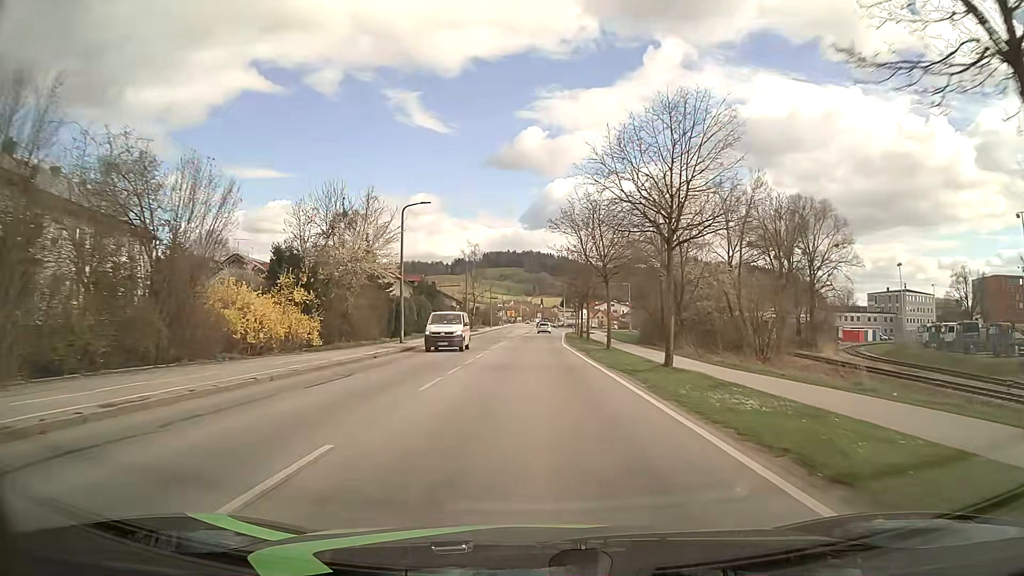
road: secondary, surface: asphalt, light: Day
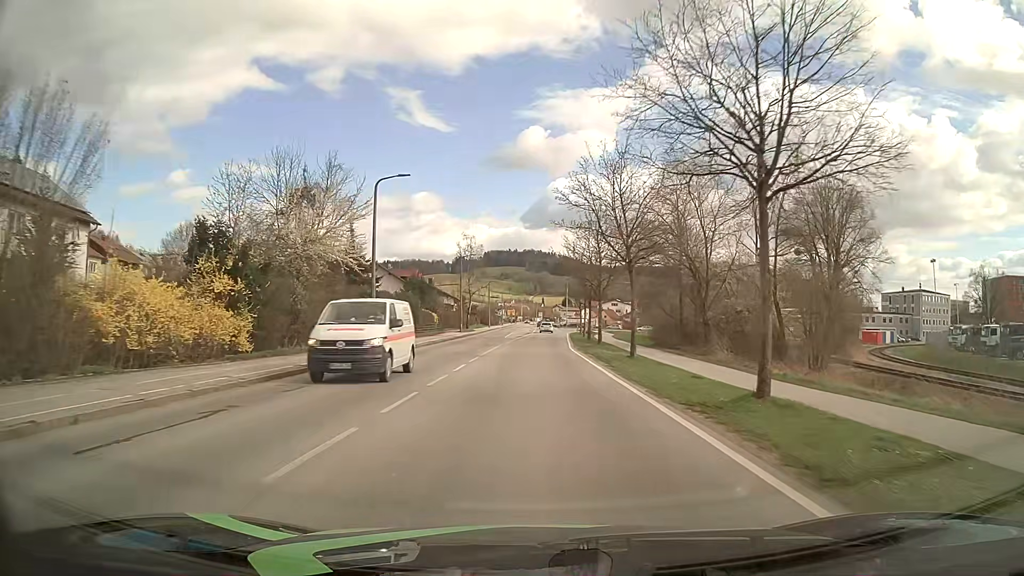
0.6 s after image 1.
(0.0, +8.0) m; 0°
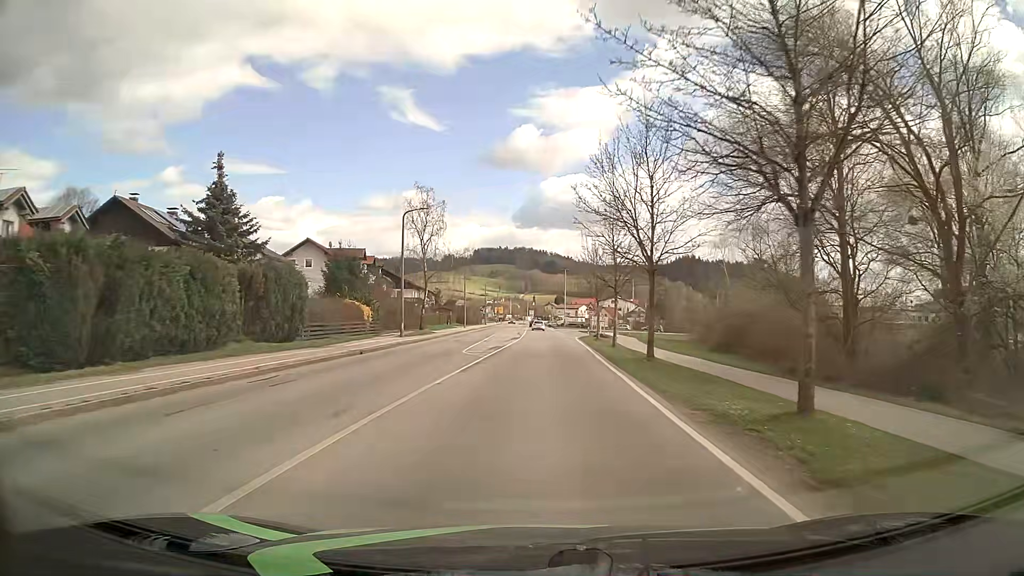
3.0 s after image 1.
(+0.1, +31.9) m; +1°
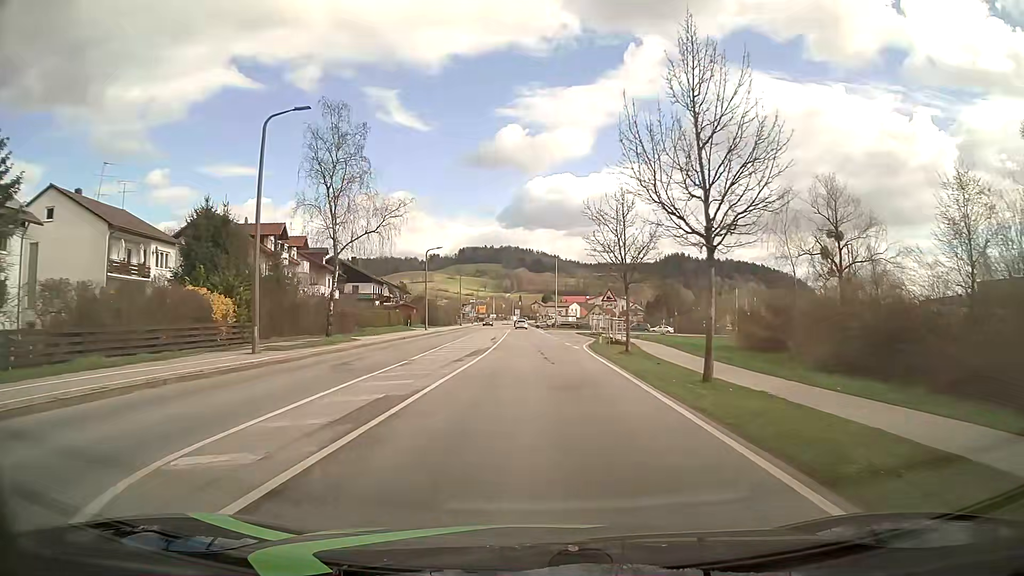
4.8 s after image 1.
(+0.3, +23.8) m; +1°
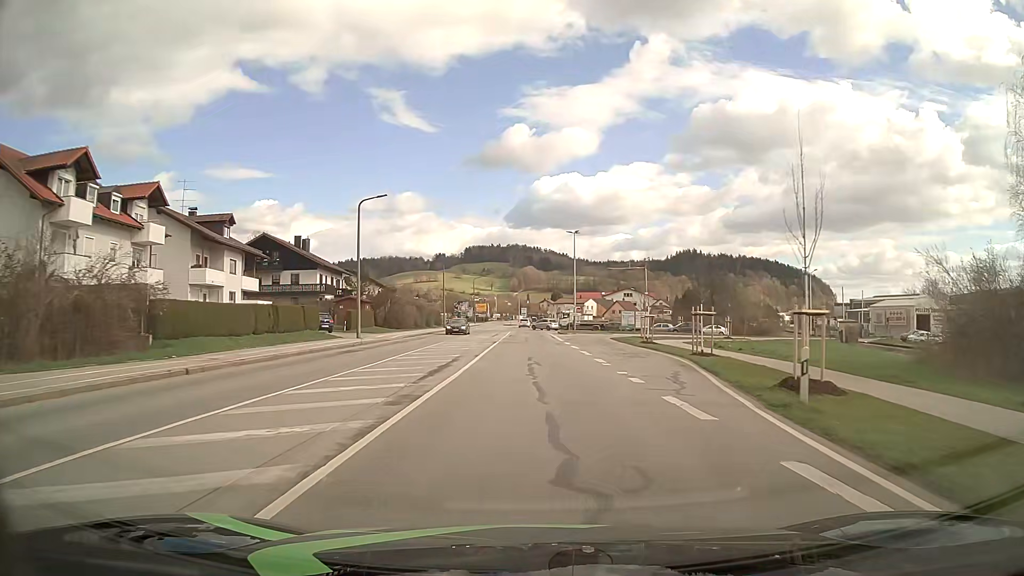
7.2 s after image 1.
(-0.1, +31.6) m; -1°
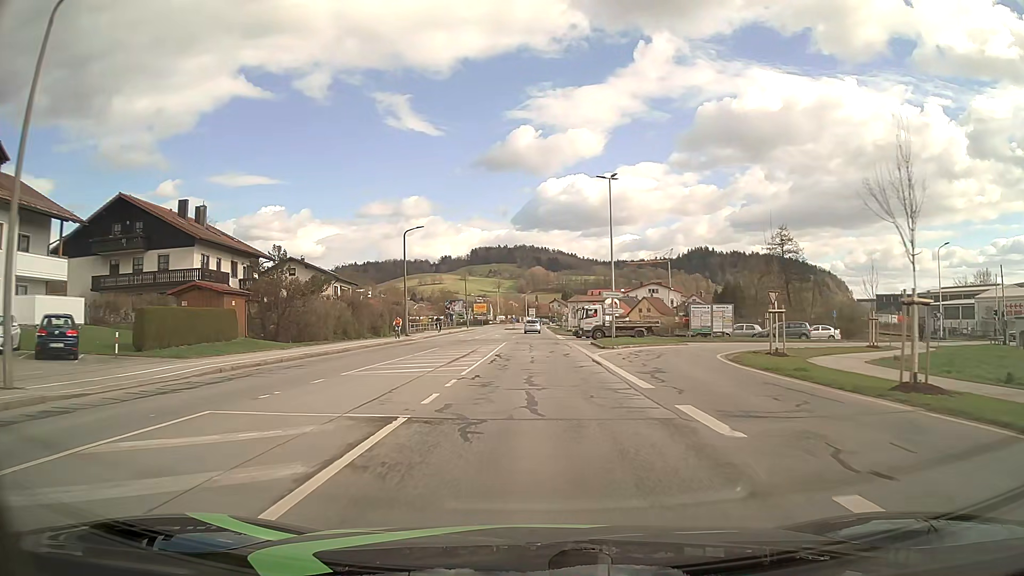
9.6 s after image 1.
(-0.2, +31.6) m; -1°
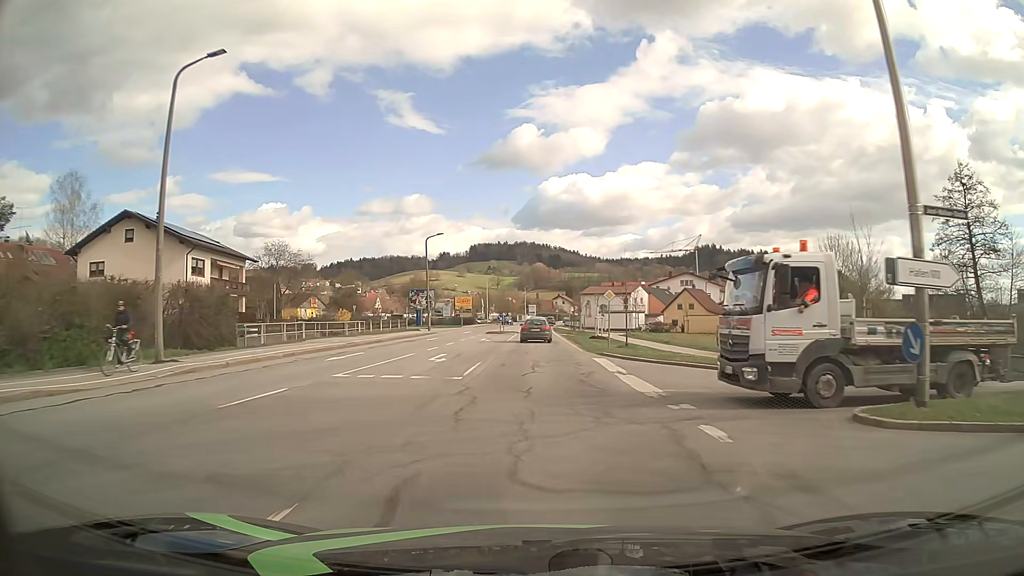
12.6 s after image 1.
(-0.2, +39.3) m; 0°
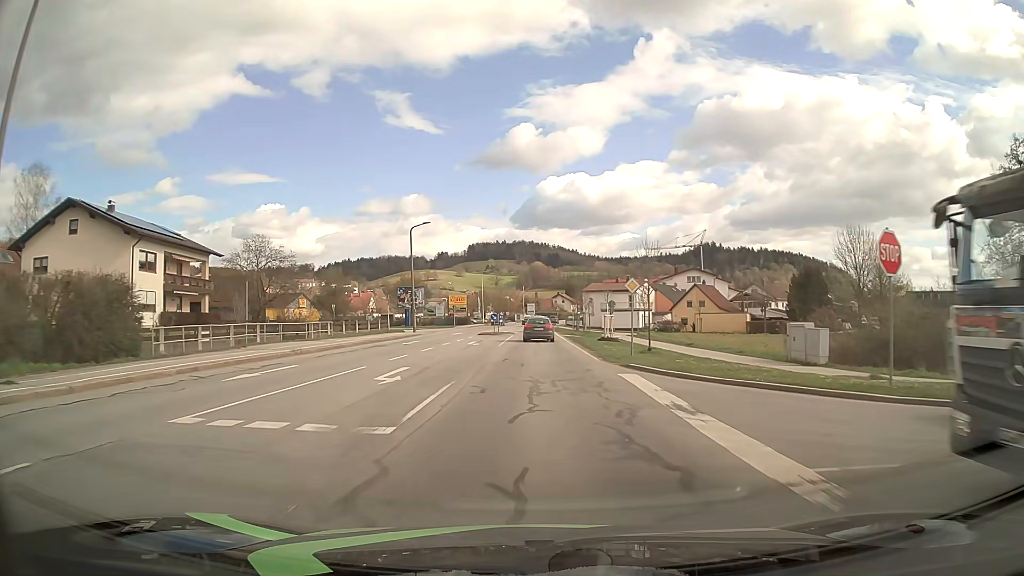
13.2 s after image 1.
(0.0, +7.6) m; 0°
(0, +10) (0, +20) (0, +30) (0, +40) (0, +50) (0, +60) (0, +70) (0, +80) (+1, +90) (+1, +100) m
